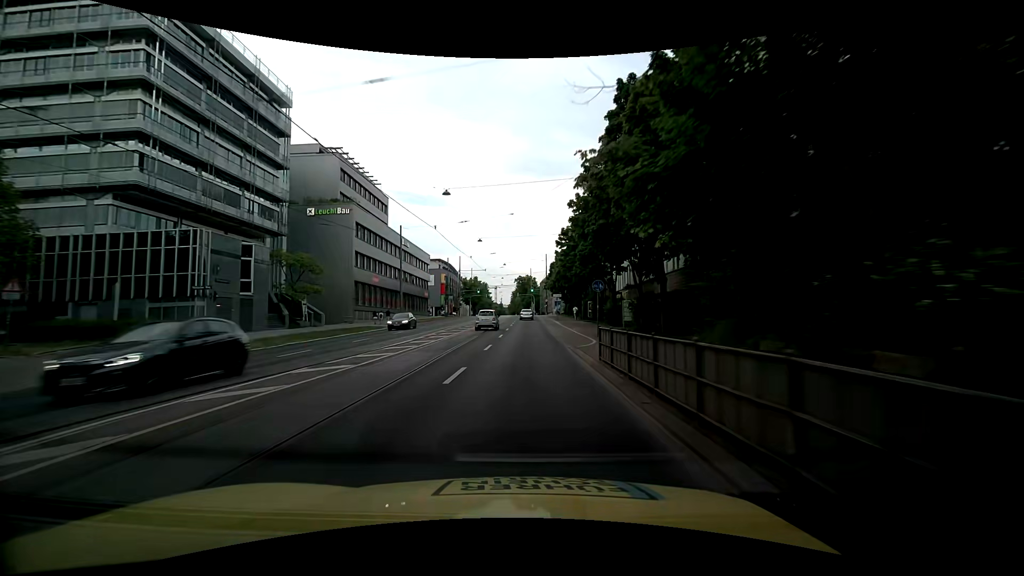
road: primary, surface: asphalt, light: Day
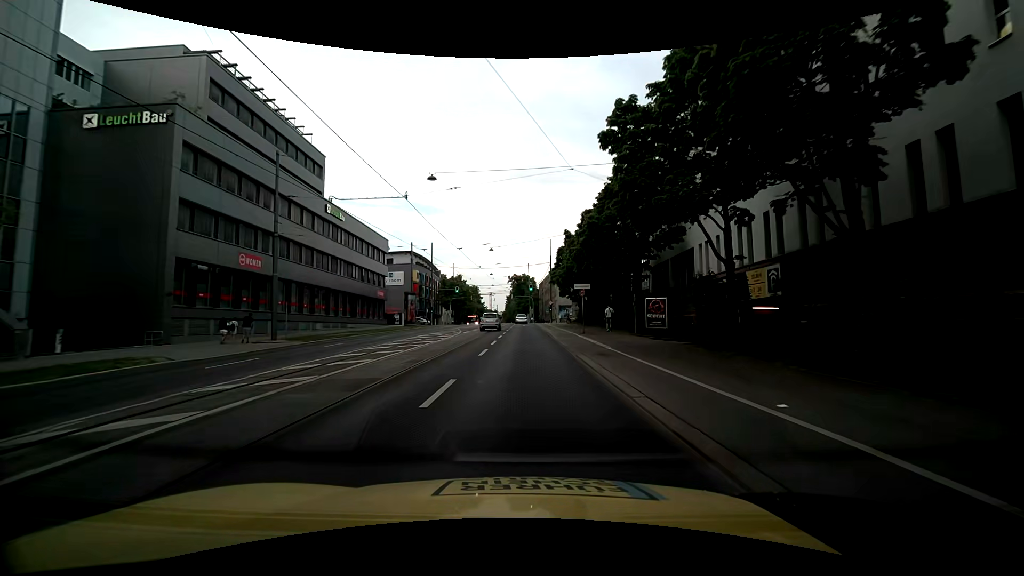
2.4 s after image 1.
(+0.4, +29.9) m; +1°
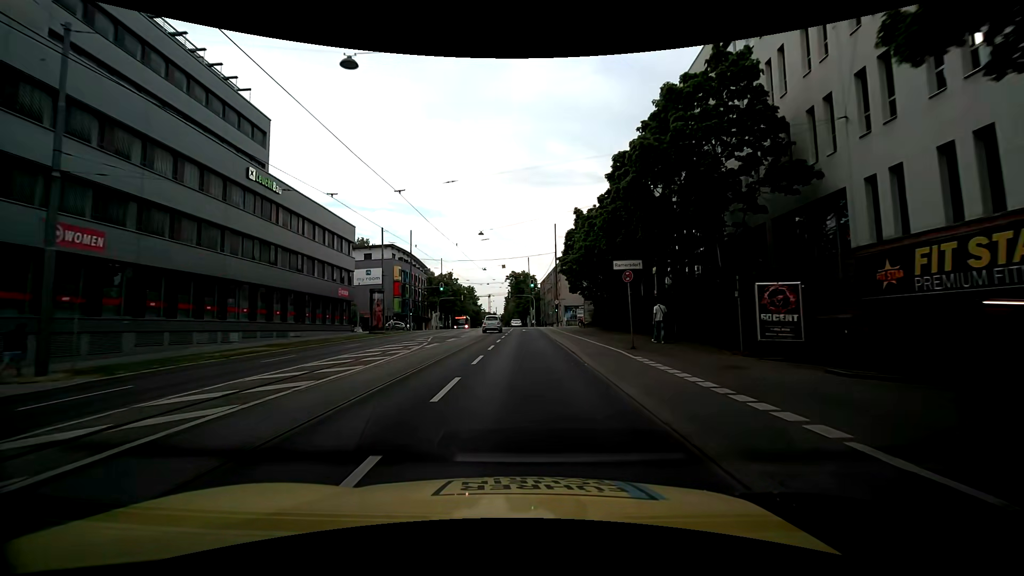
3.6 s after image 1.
(+0.1, +14.5) m; +1°
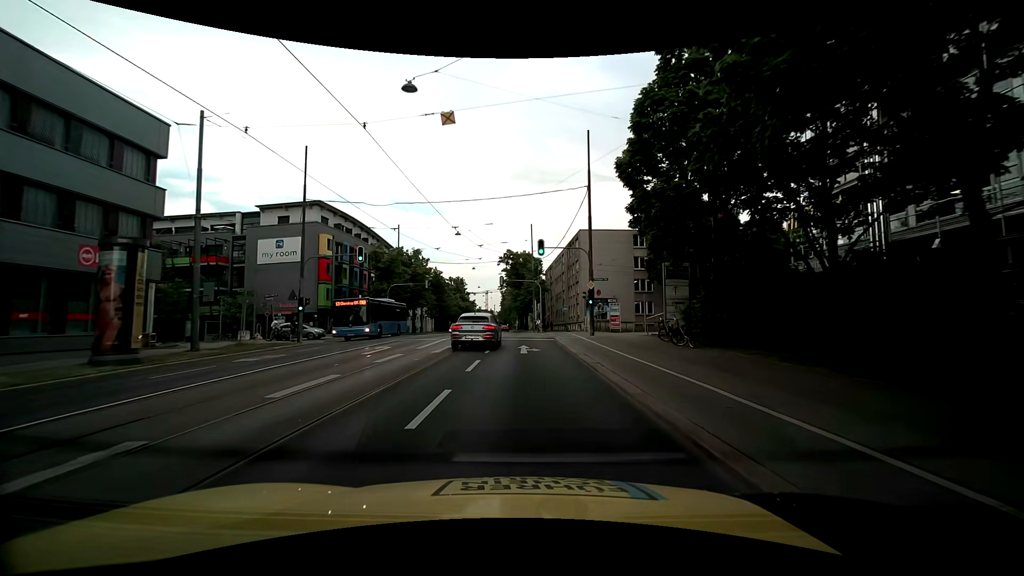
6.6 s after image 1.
(-0.1, +32.1) m; 0°
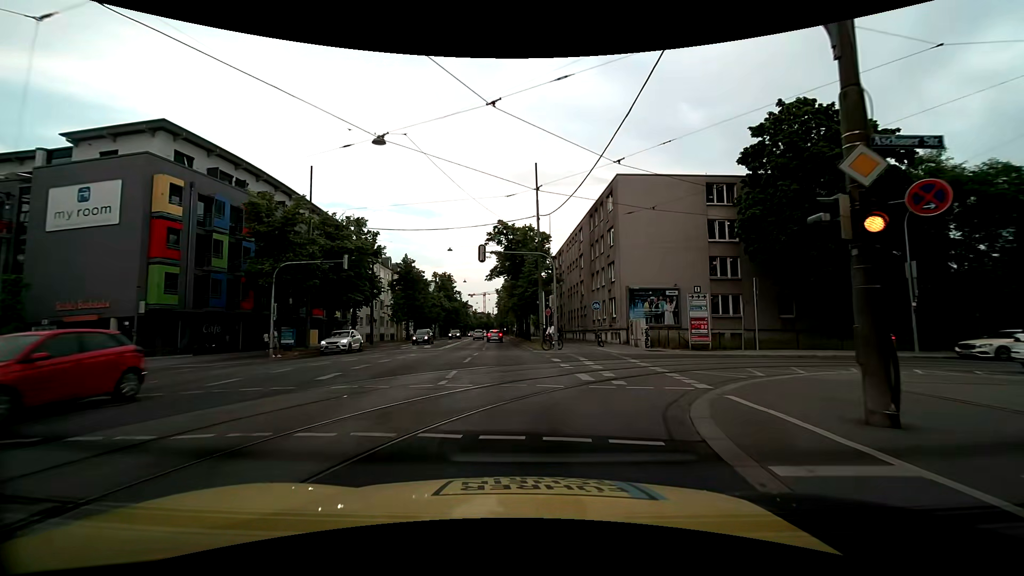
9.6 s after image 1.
(+0.1, +24.9) m; 0°
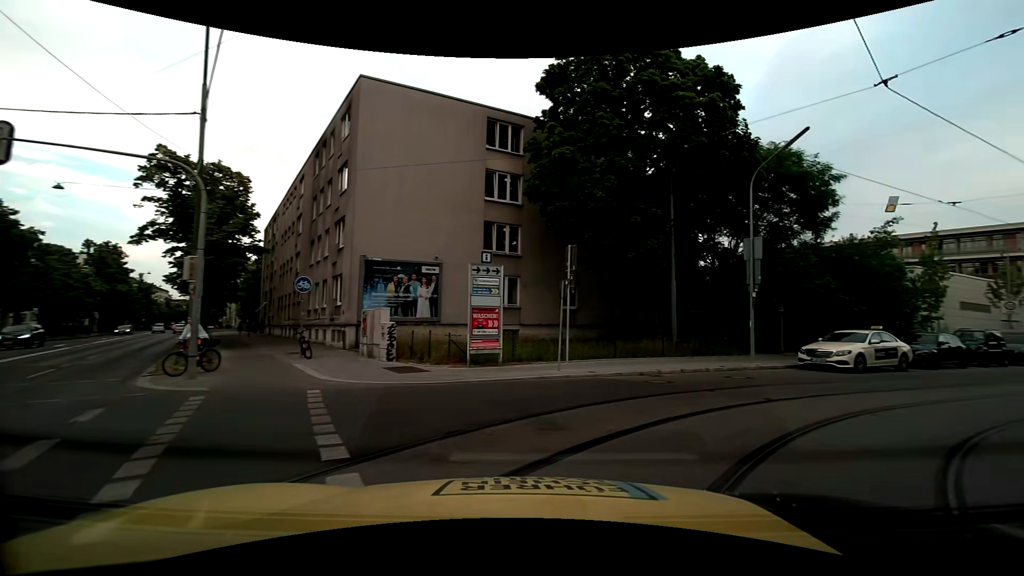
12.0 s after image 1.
(+1.9, +13.6) m; +30°
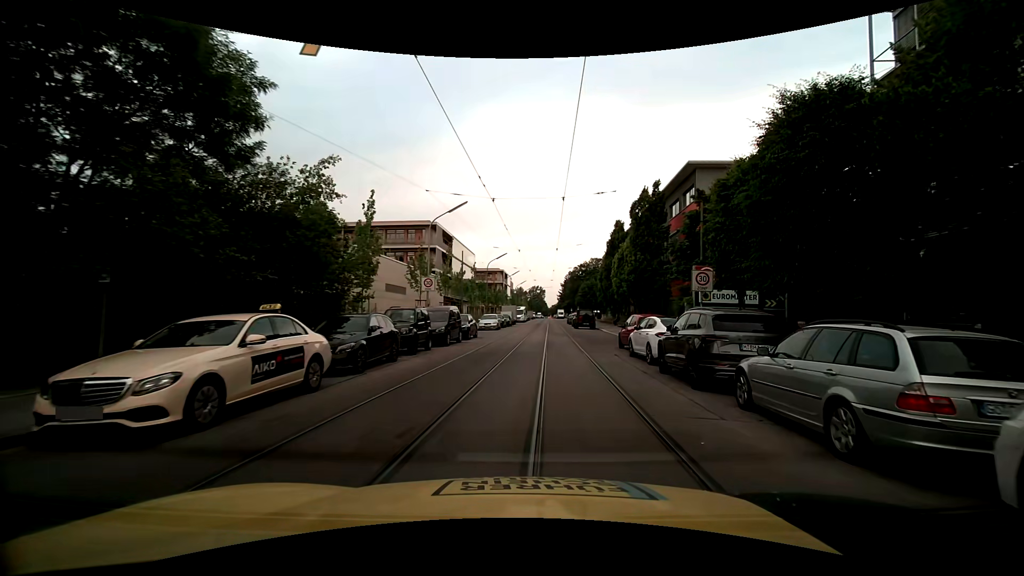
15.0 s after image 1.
(+6.3, +11.4) m; +56°
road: residential
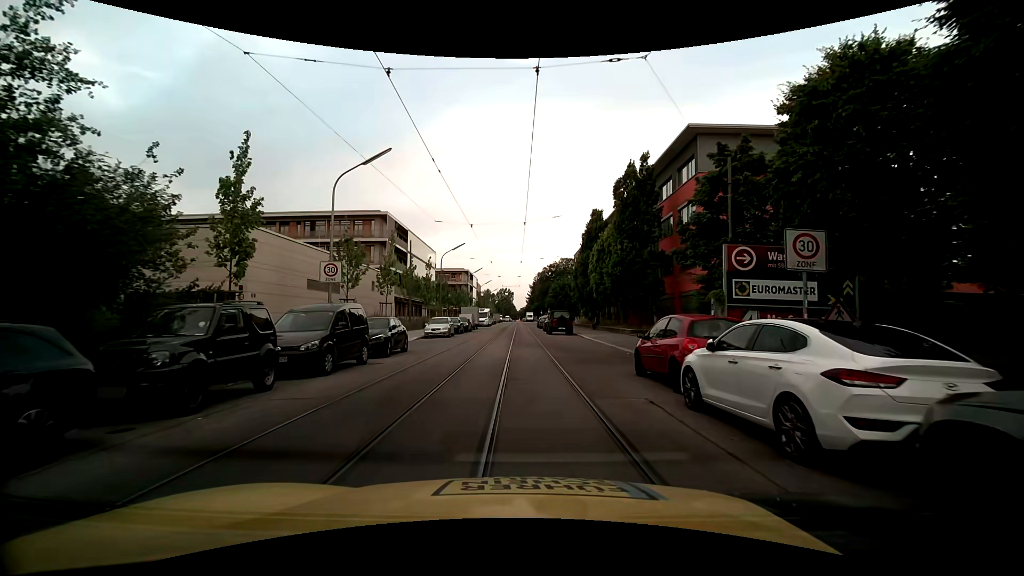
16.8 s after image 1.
(+0.6, +10.0) m; +4°
(0, +10) (0, +20) (0, +30) (0, +40) (0, +50) (0, +60) (0, +70) (0, +80) (0, +90) (0, +100) m
